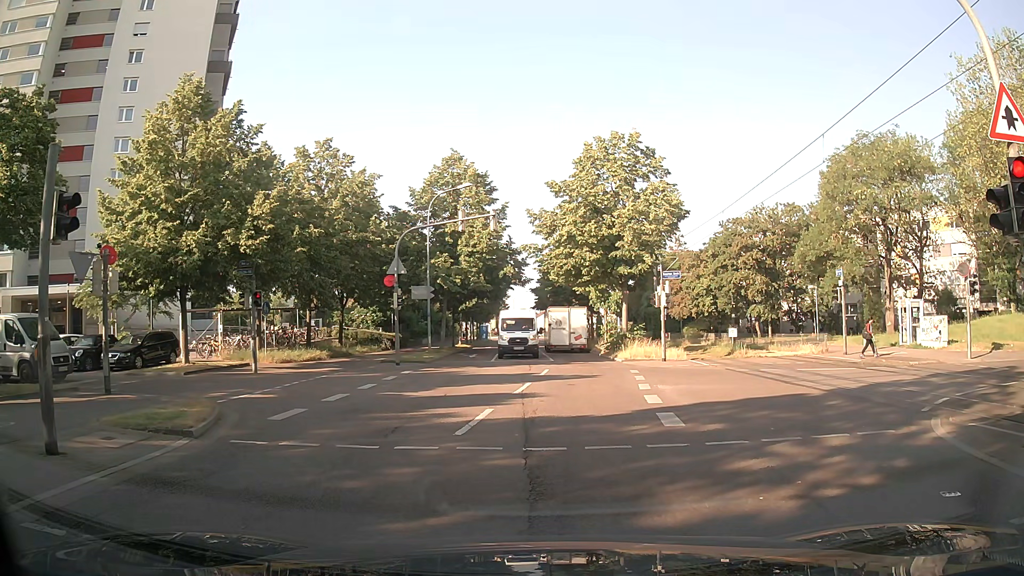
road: residential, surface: asphalt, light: Day
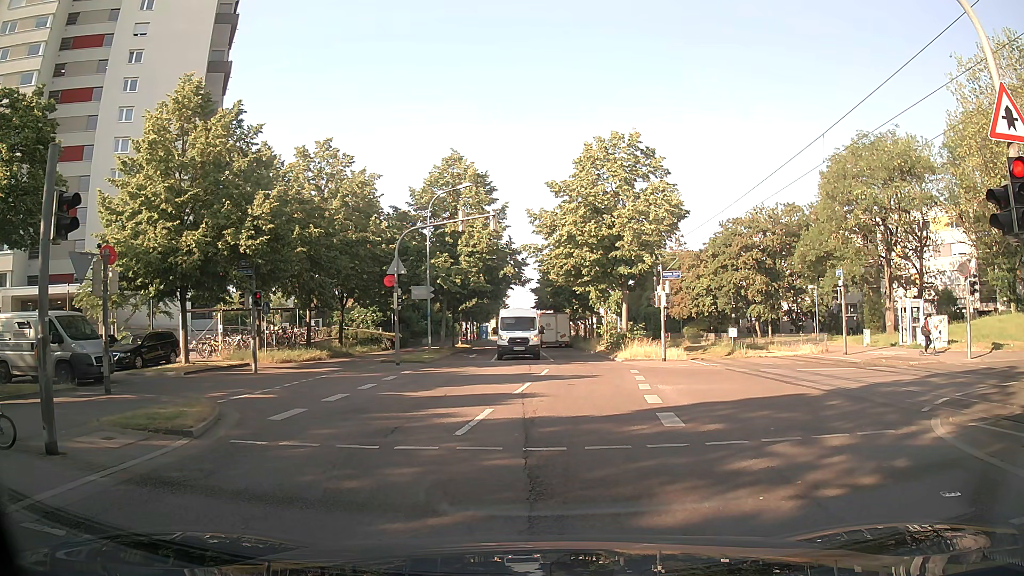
(0.0, 0.0) m; 0°
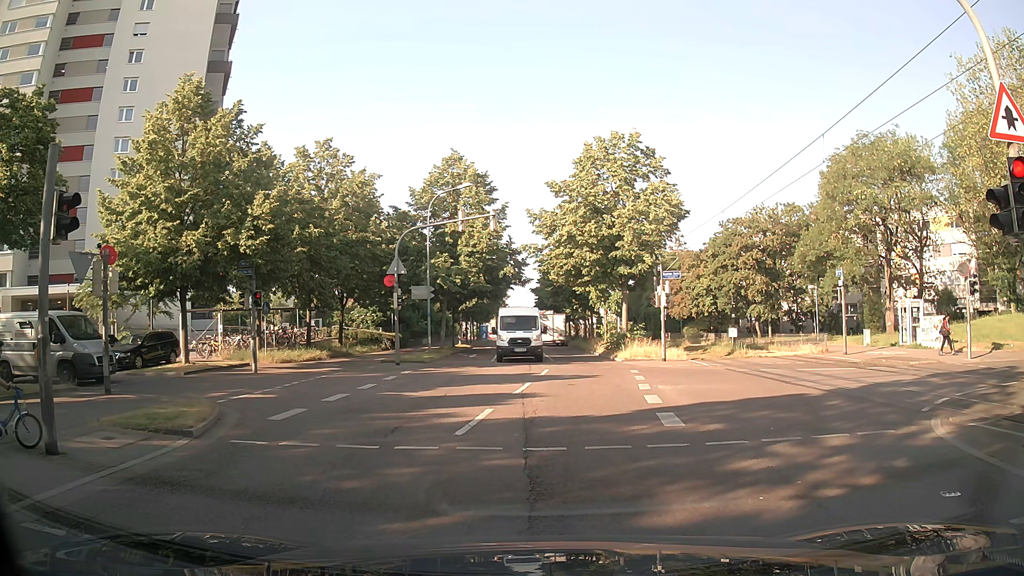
(0.0, 0.0) m; 0°
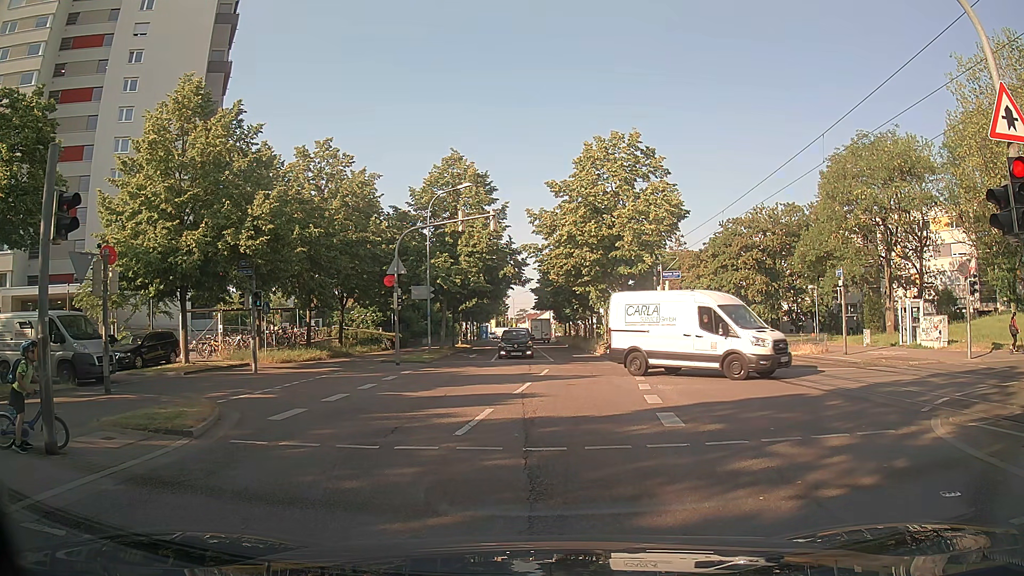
(0.0, 0.0) m; 0°
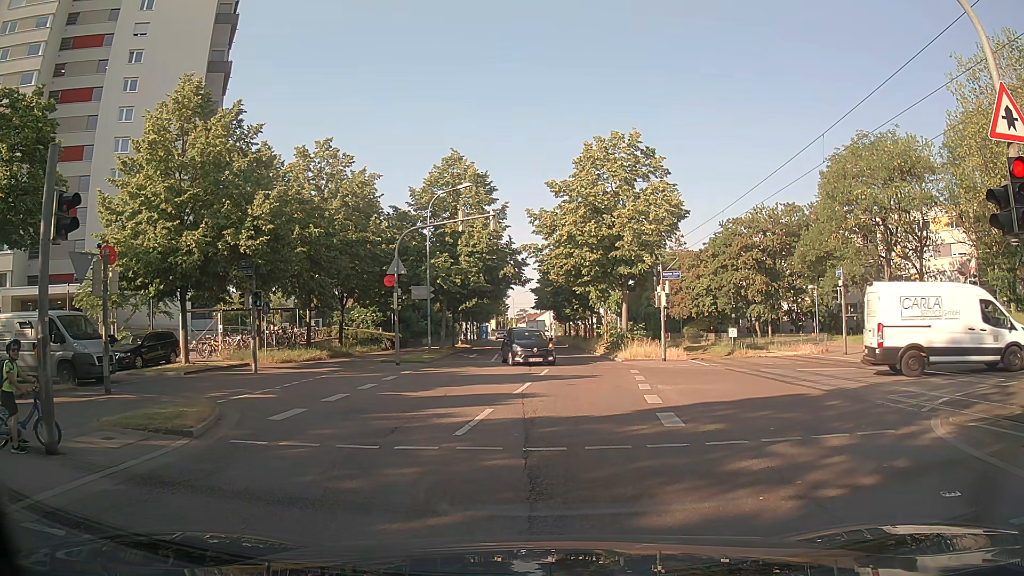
(0.0, 0.0) m; 0°
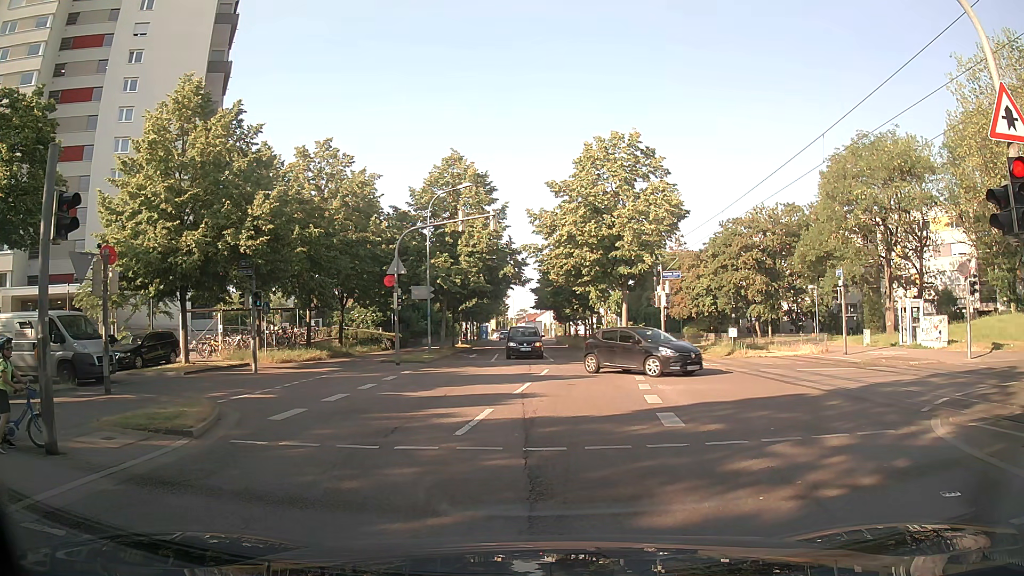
(0.0, 0.0) m; 0°
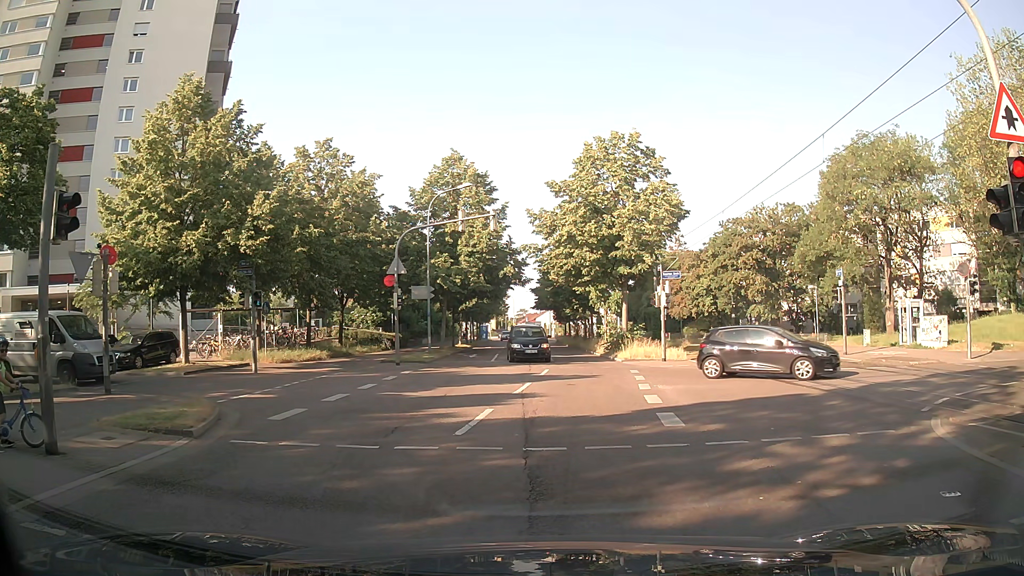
(0.0, 0.0) m; 0°
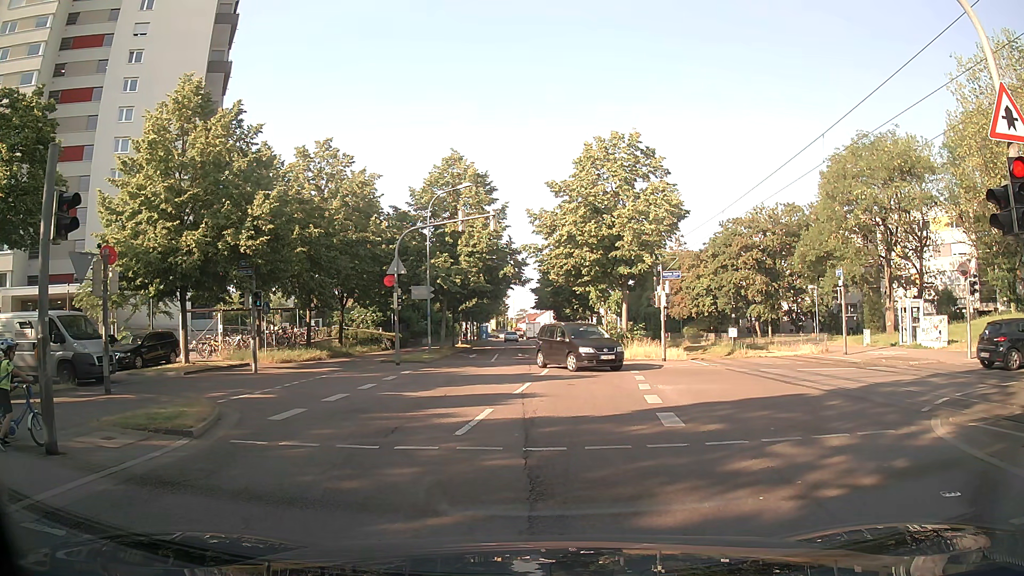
(0.0, 0.0) m; 0°
